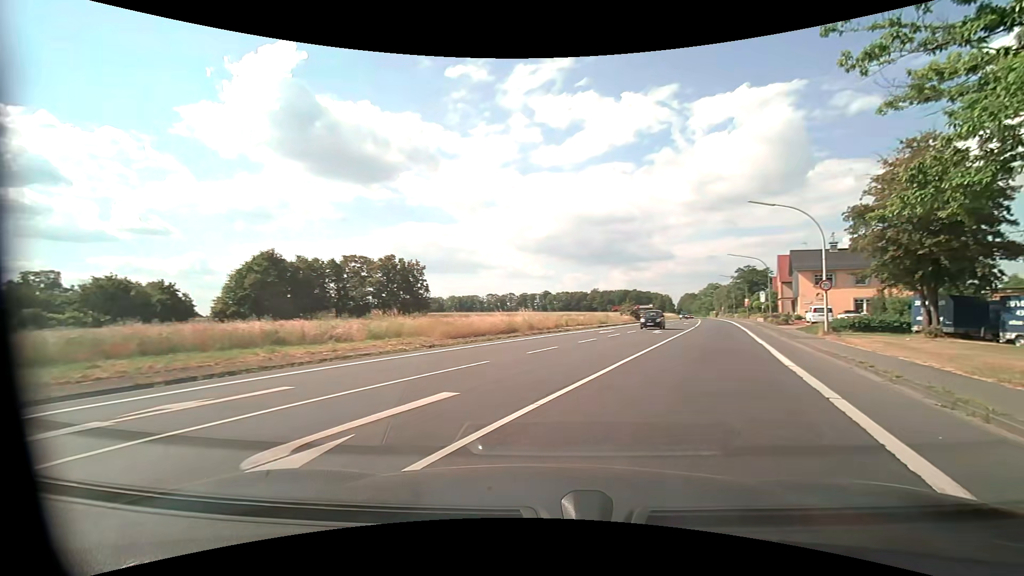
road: primary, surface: asphalt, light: Day
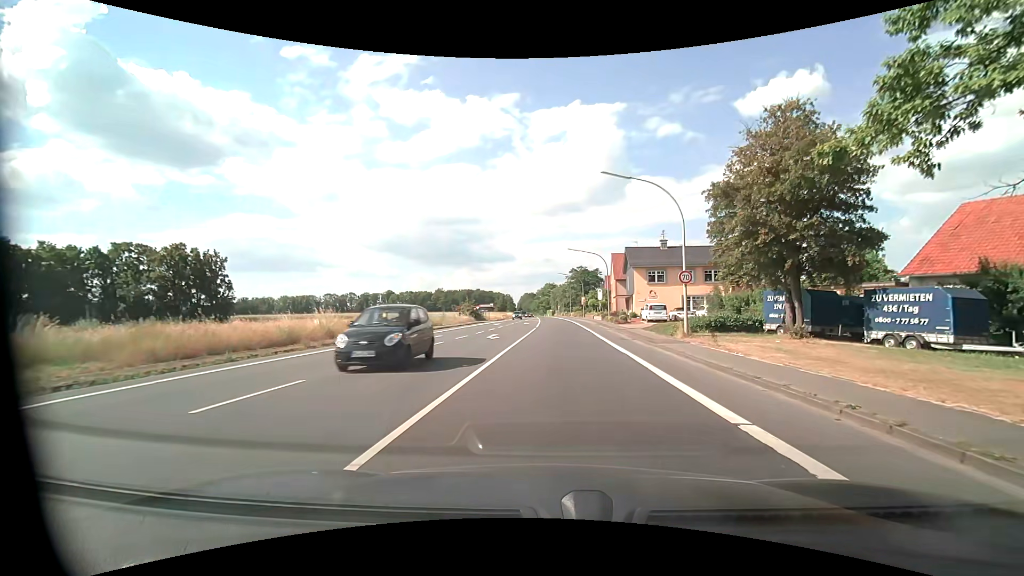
(+1.7, +8.6) m; +18°
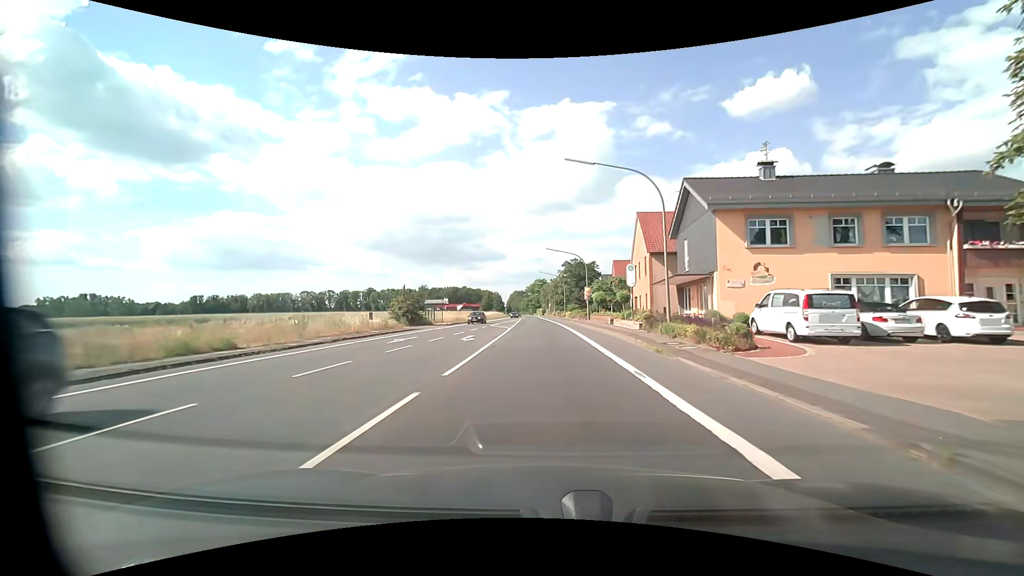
(+1.1, +33.1) m; +1°
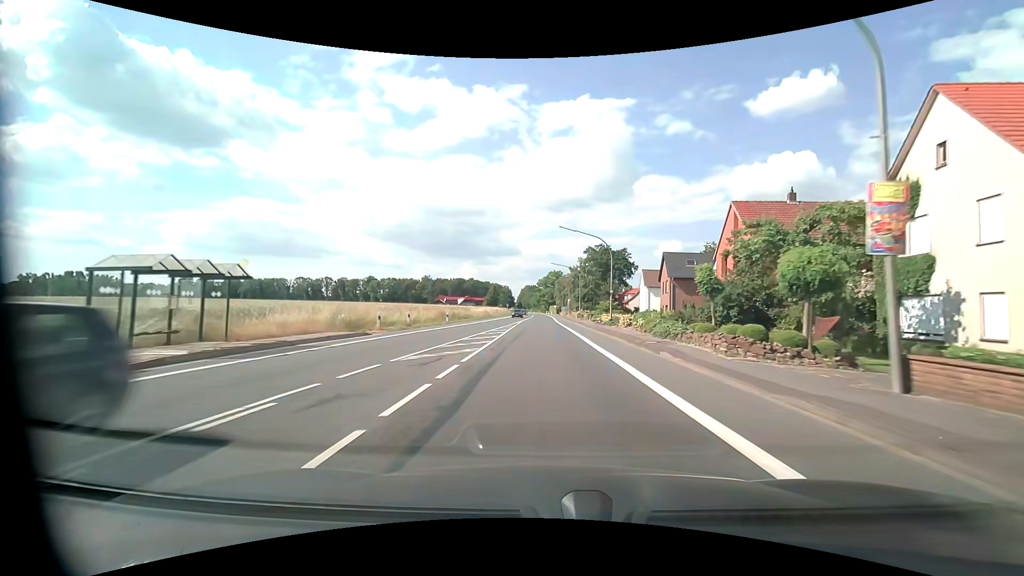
(-0.7, +44.7) m; -2°
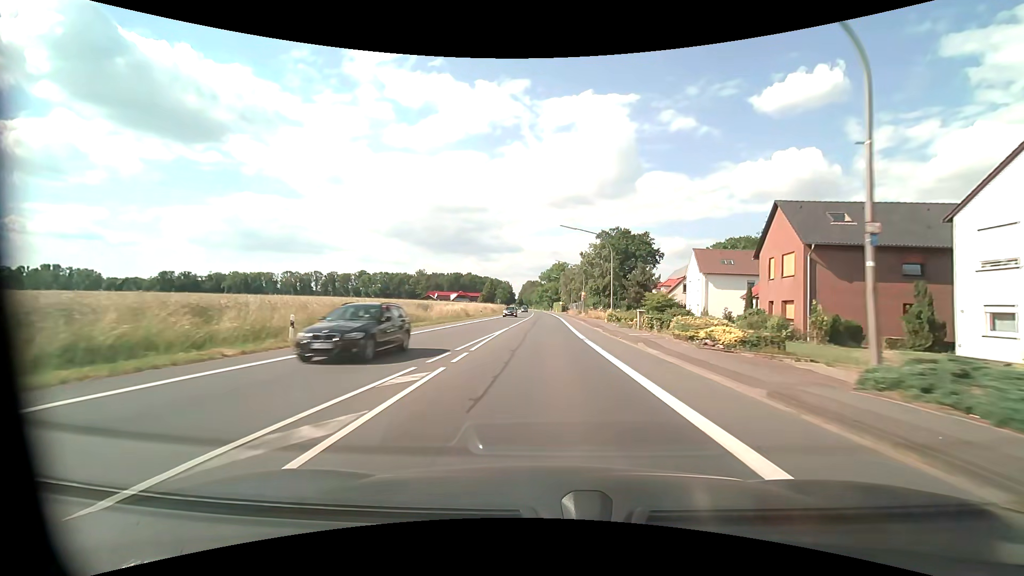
(0.0, +30.8) m; 0°
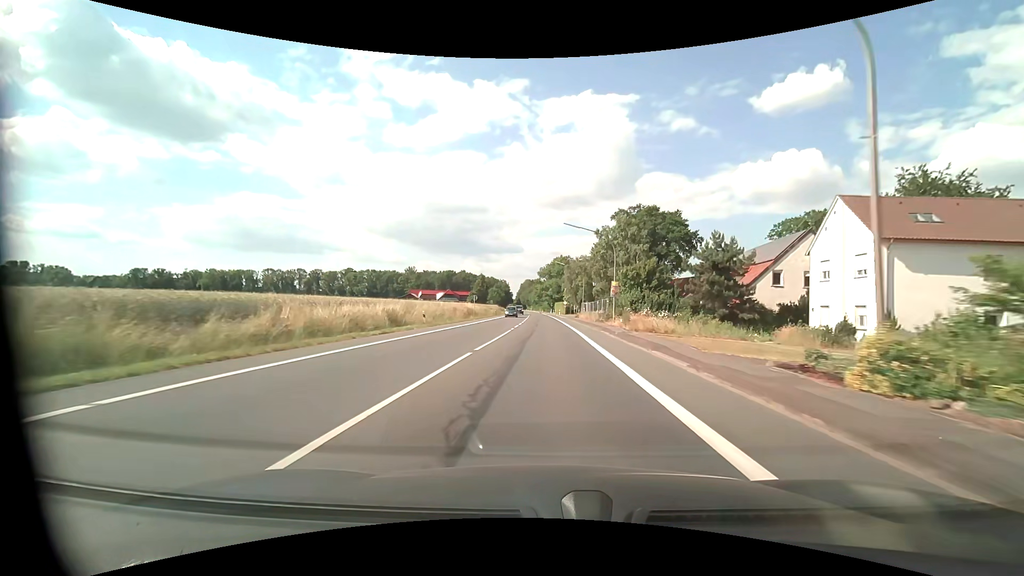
(+0.1, +32.2) m; 0°
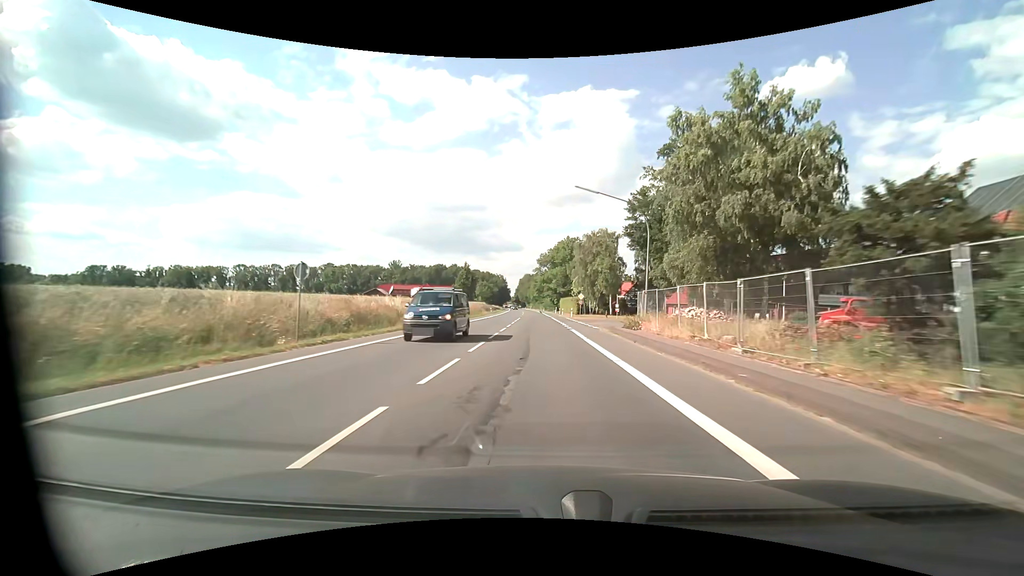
(+0.1, +44.1) m; 0°
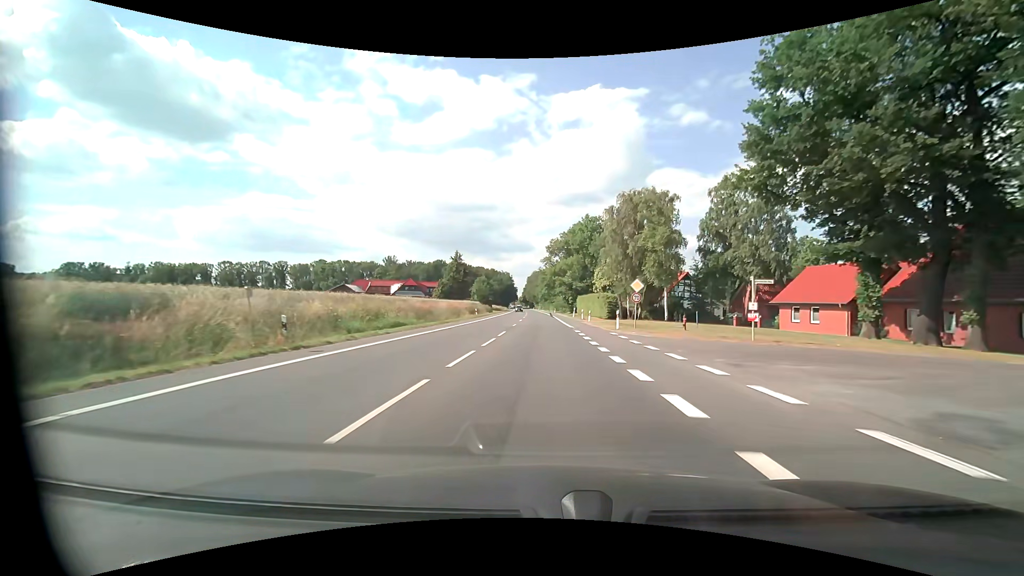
(-0.3, +33.7) m; -1°
(0, +10) (0, +20) (0, +30) (0, +40) (0, +50) (0, +60) (-1, +70) (-1, +80) (-1, +90) (-1, +100) m
